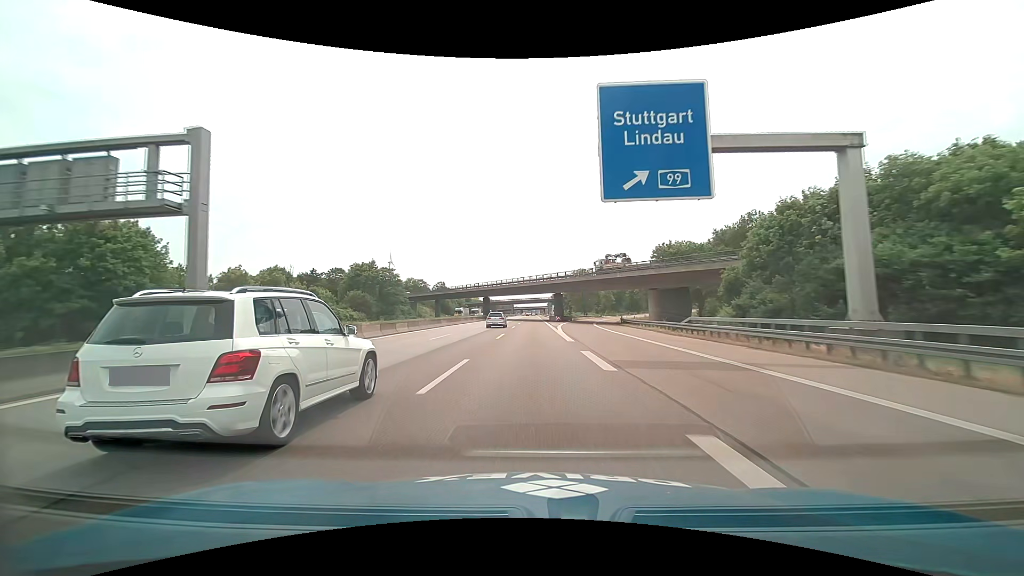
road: motorway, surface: asphalt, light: Day
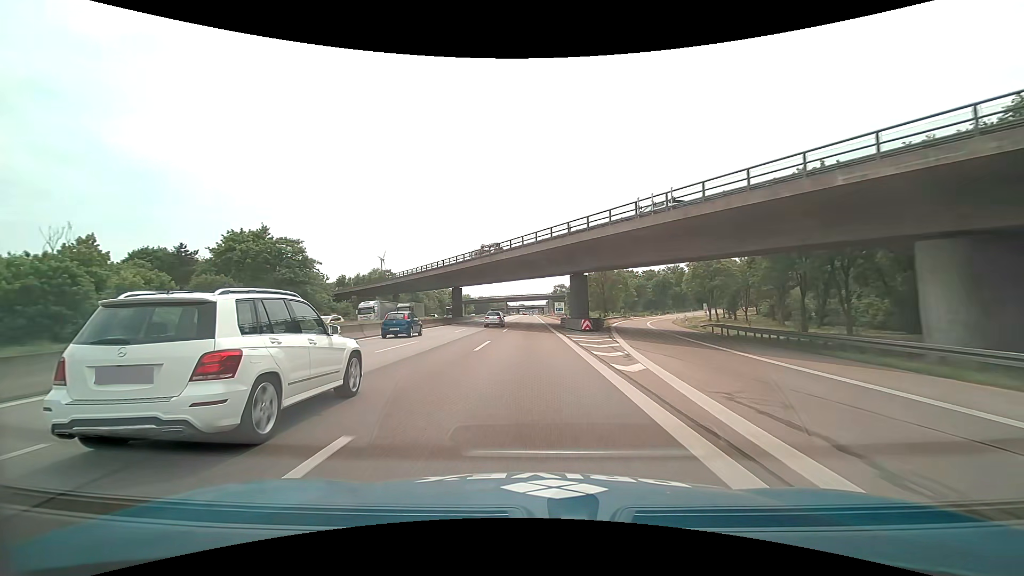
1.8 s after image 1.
(+0.1, +45.0) m; 0°
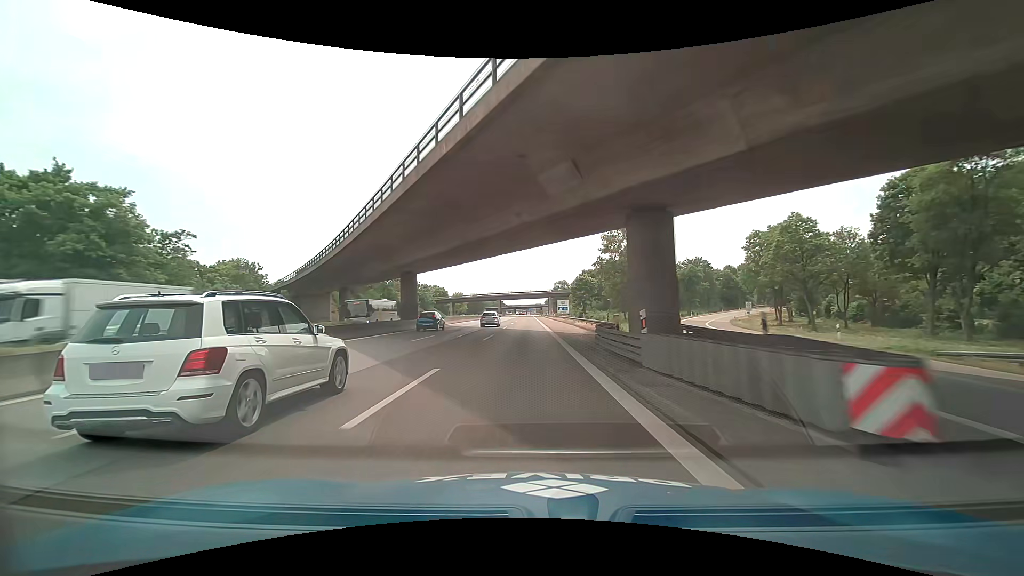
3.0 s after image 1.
(0.0, +29.7) m; 0°
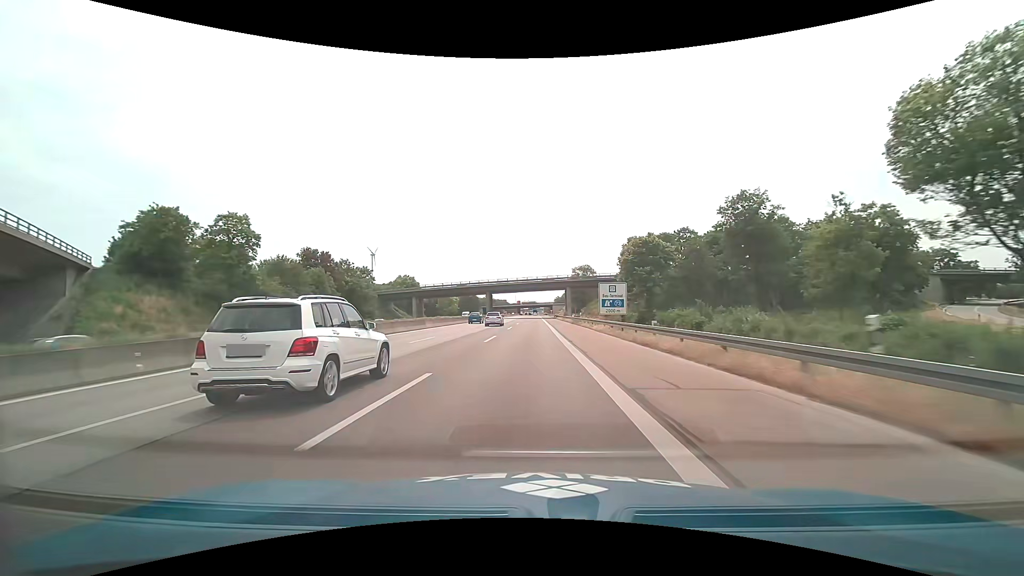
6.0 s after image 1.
(-0.6, +73.2) m; -1°
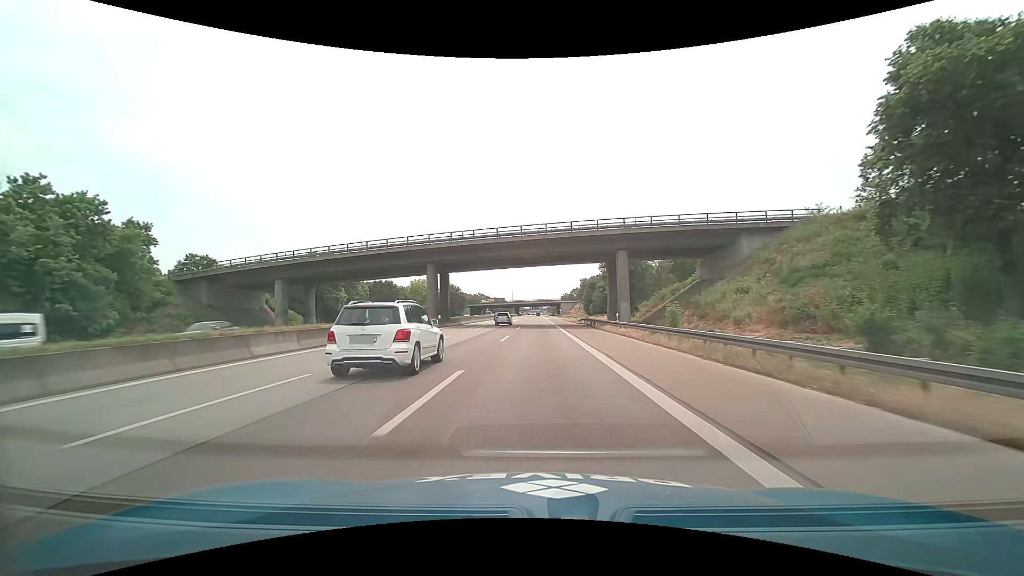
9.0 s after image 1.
(-0.1, +71.9) m; 0°
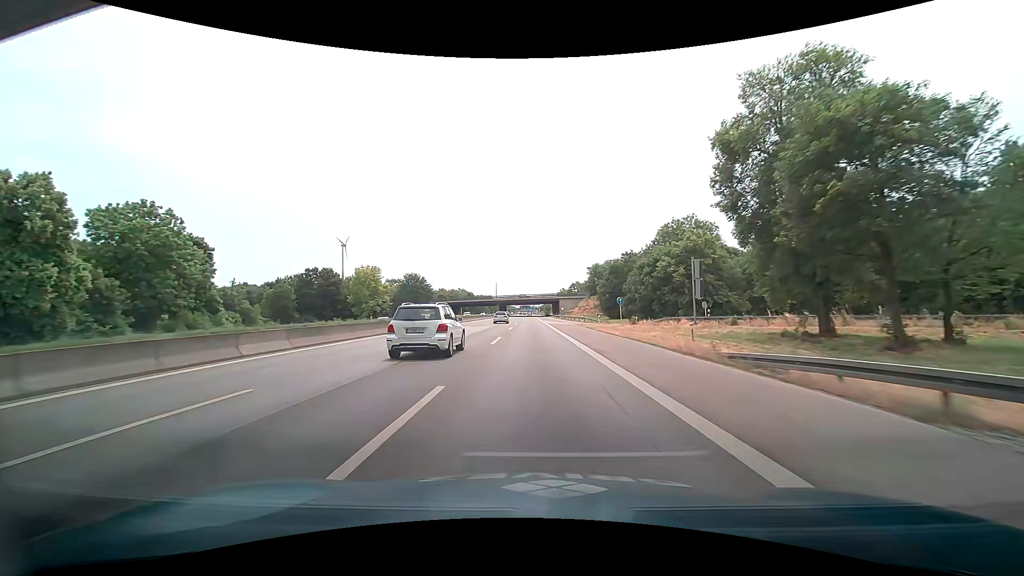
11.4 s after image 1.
(+0.3, +56.8) m; 0°
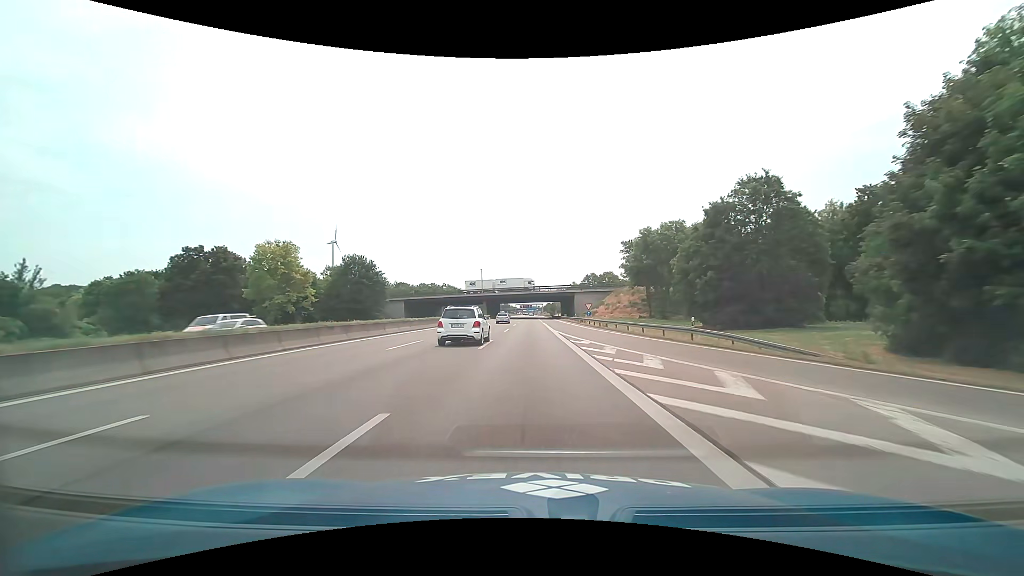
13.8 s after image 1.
(+0.5, +56.6) m; 0°
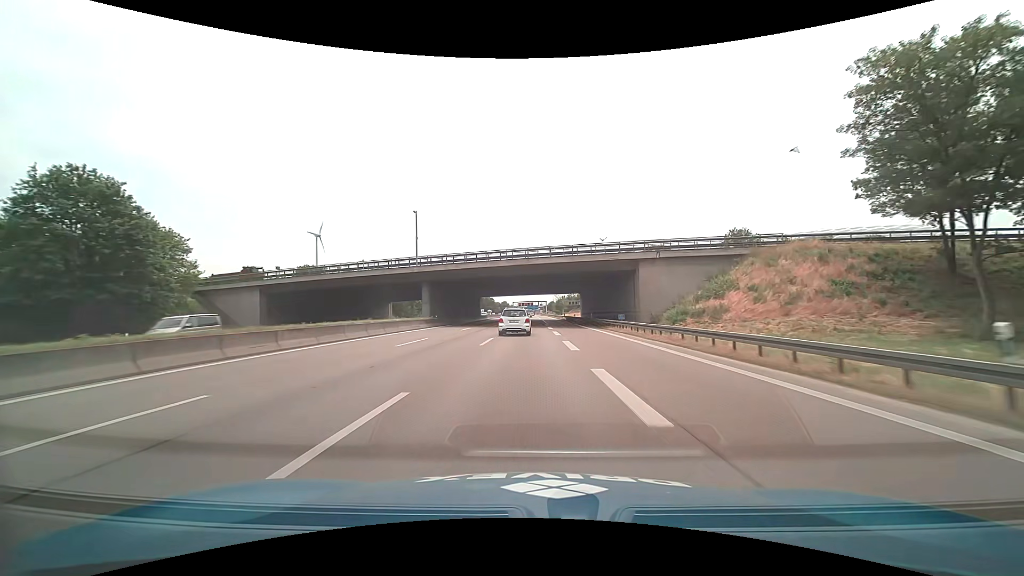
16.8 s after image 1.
(-0.2, +70.6) m; 0°
(0, +10) (0, +20) (0, +30) (0, +40) (0, +50) (0, +60) (0, +70) (0, +80) (0, +90) (0, +100) m
